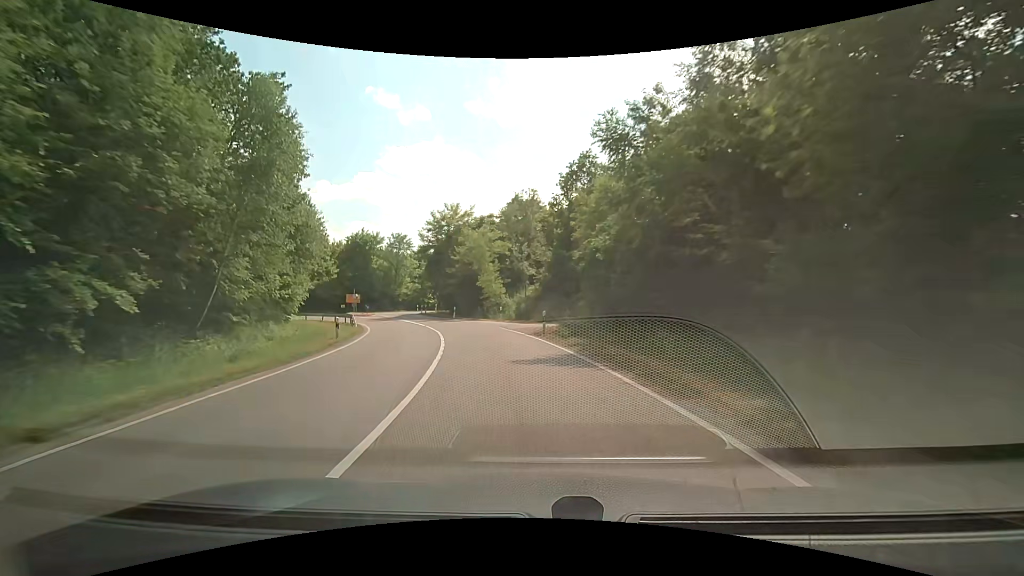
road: unclassified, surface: asphalt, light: Day
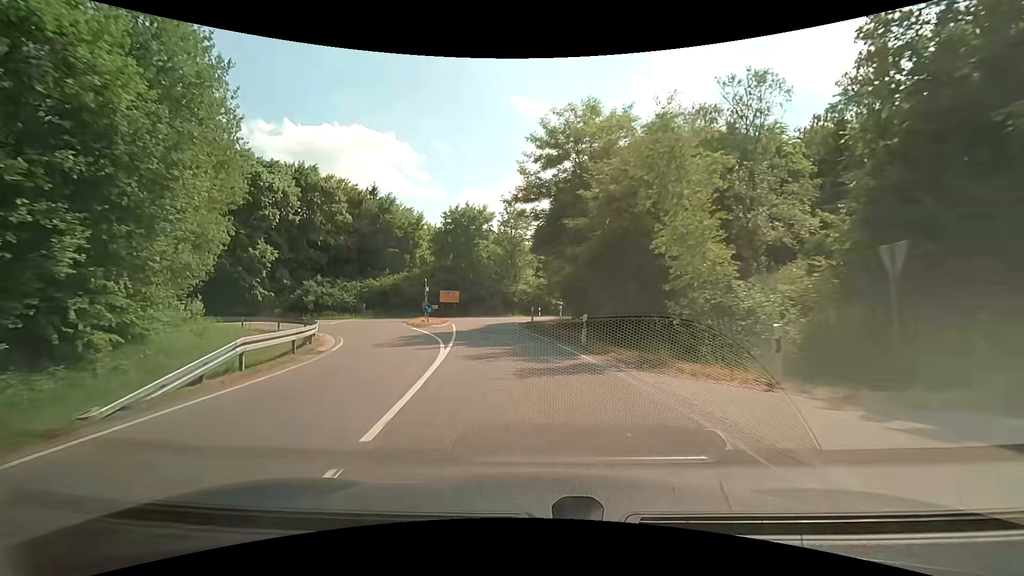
(-3.8, +27.1) m; -16°
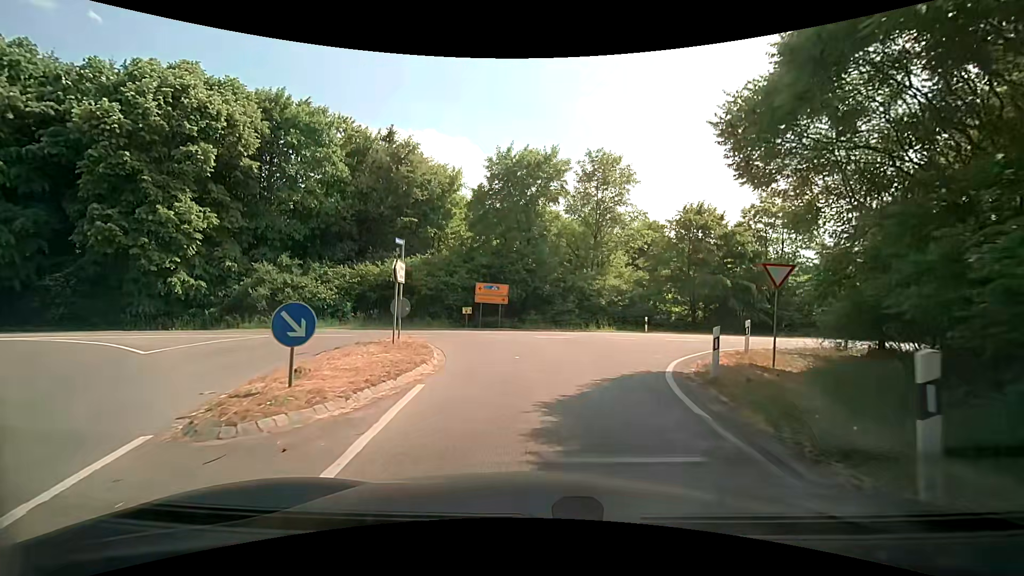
(-2.3, +23.0) m; -7°
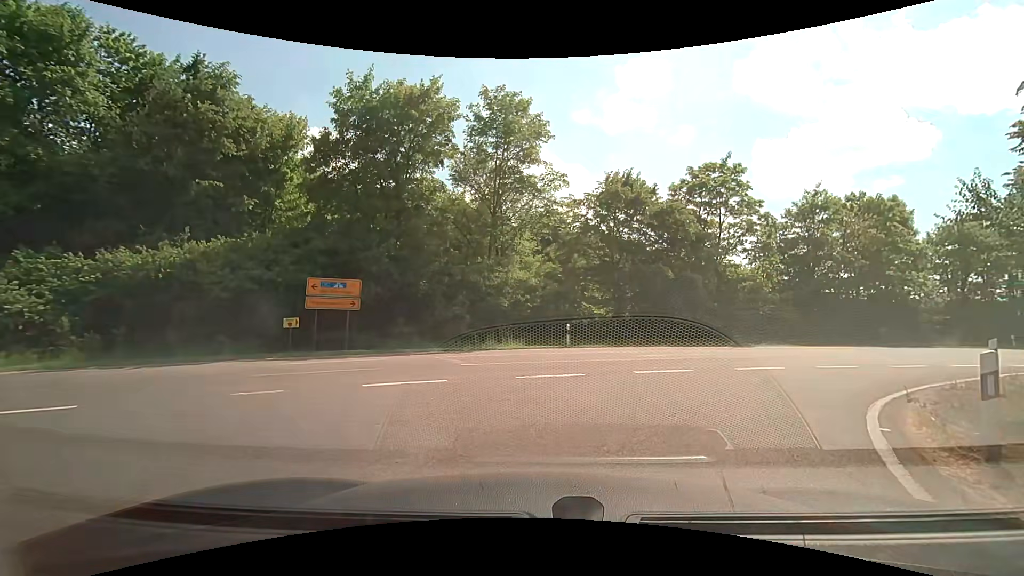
(+0.6, +11.6) m; +12°
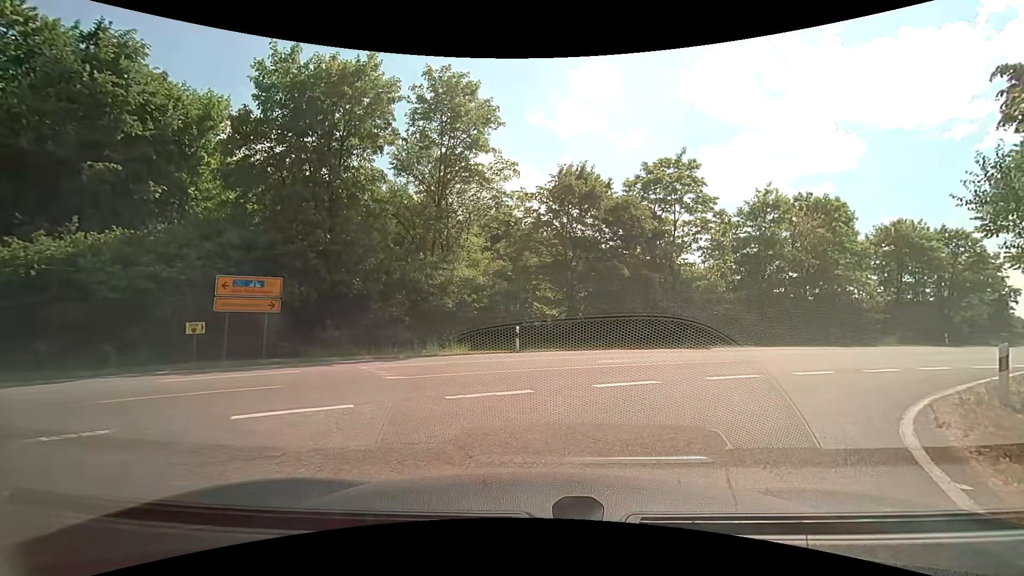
(+0.1, +2.2) m; +5°
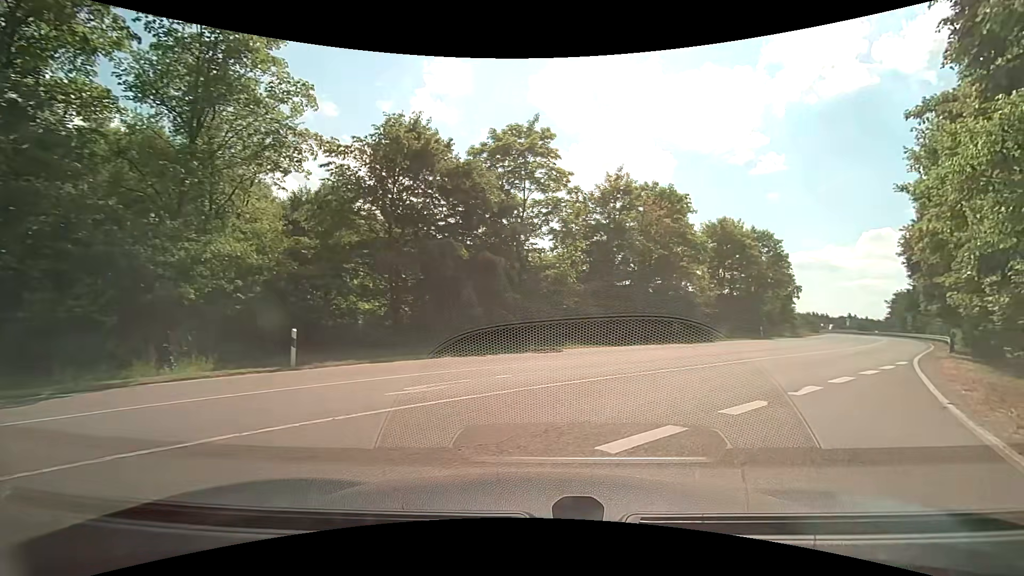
(+0.8, +6.6) m; +16°
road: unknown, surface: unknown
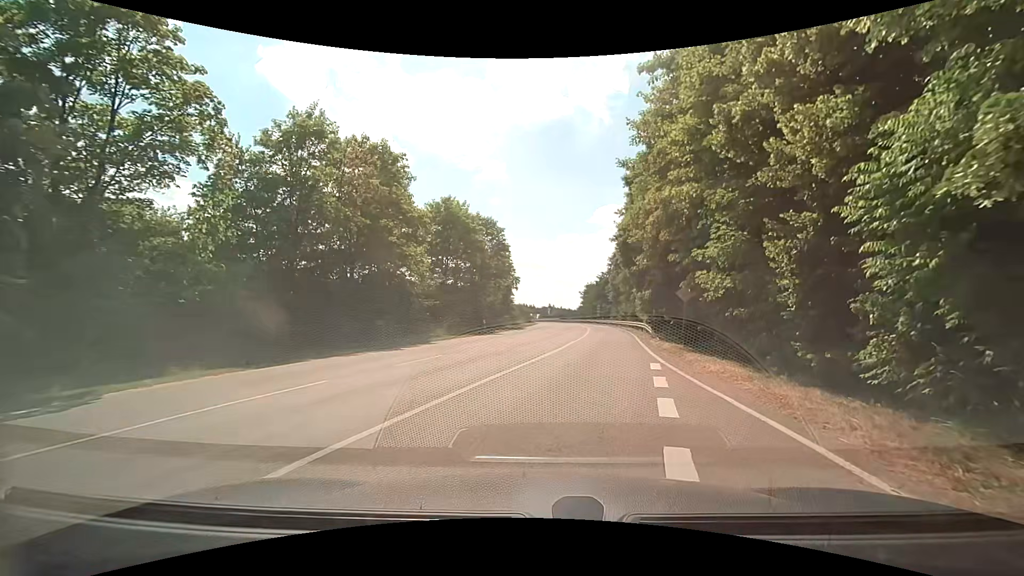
(+3.0, +9.4) m; +30°
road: tertiary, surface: asphalt
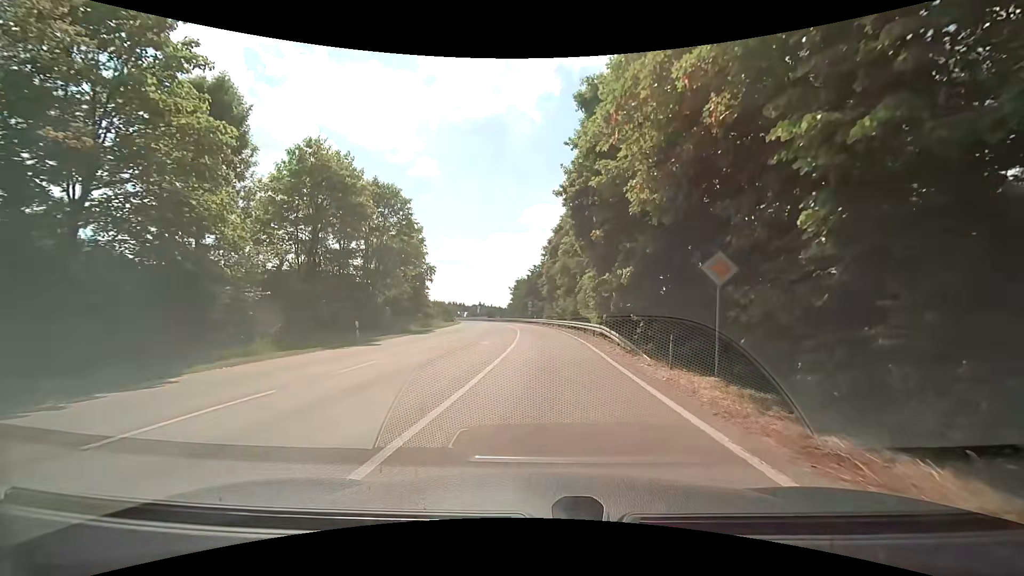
(+1.0, +13.2) m; +7°
(0, +10) (+1, +20) (+1, +30) (+1, +40) (0, +50) (-1, +60) (-2, +70) (-4, +80) (-6, +90) (-8, +99) m
